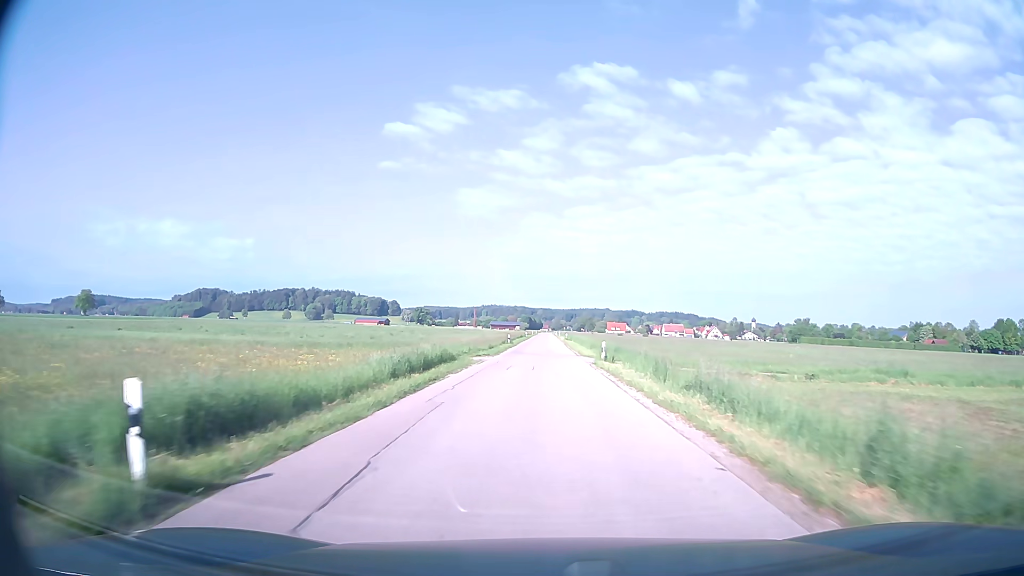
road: unclassified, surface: asphalt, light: Day
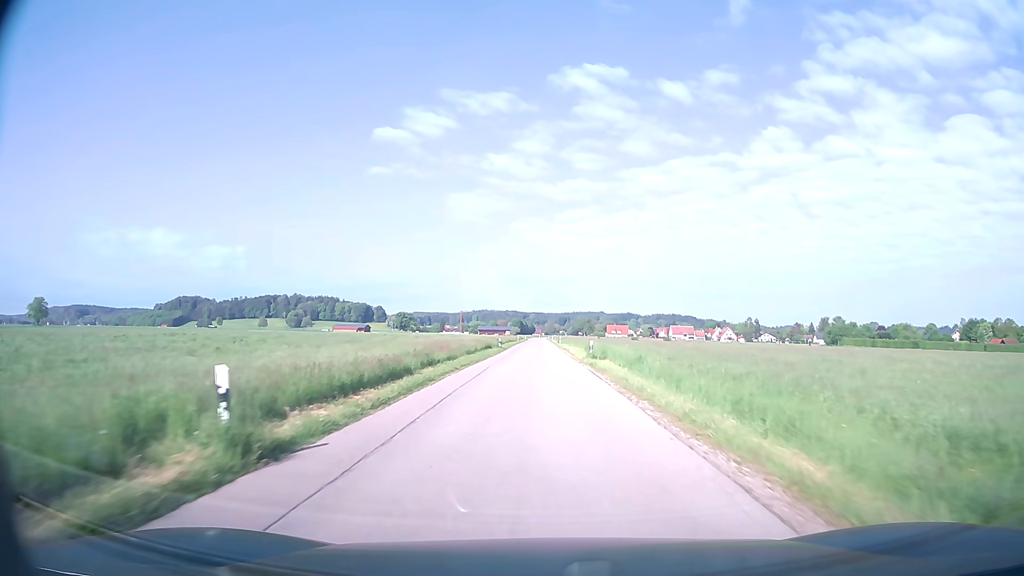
(+0.3, +54.0) m; +1°
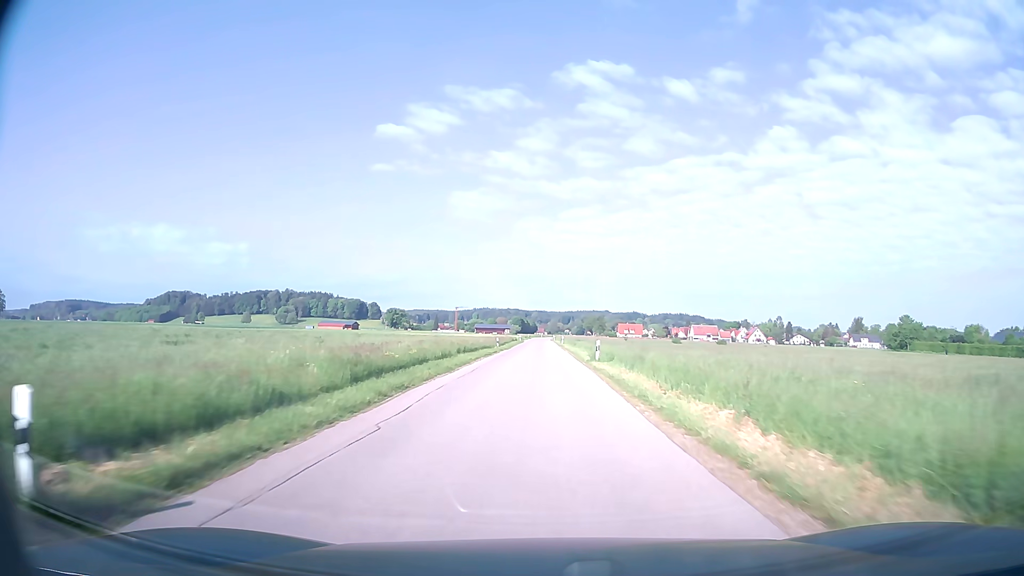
(-0.2, +54.3) m; 0°
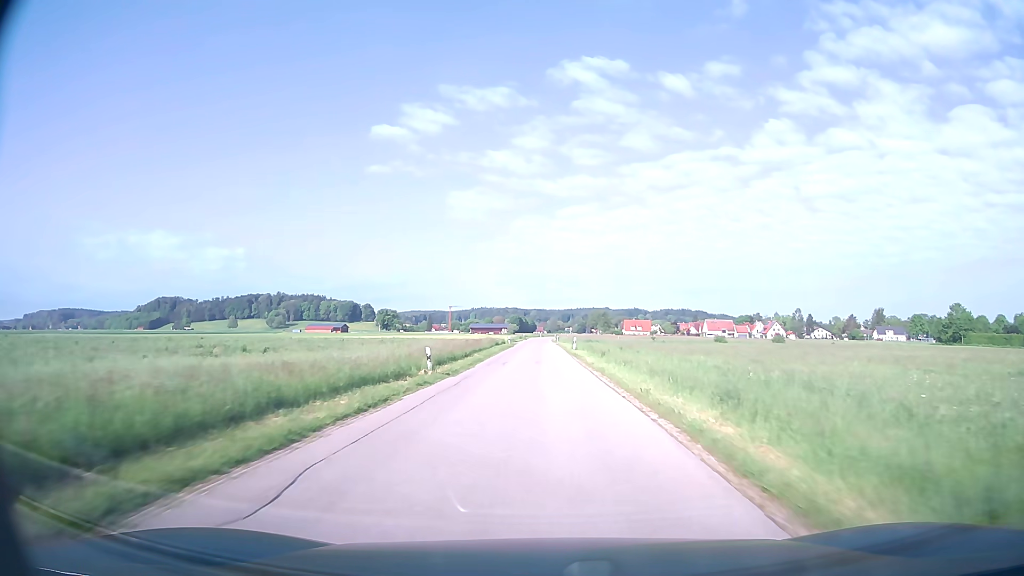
(0.0, +32.7) m; 0°
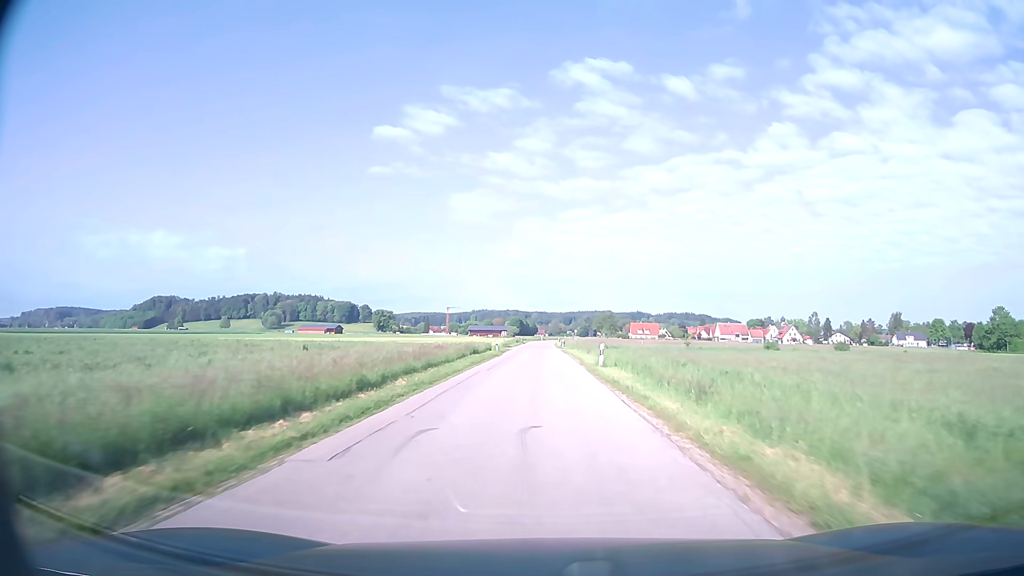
(-0.1, +21.8) m; 0°
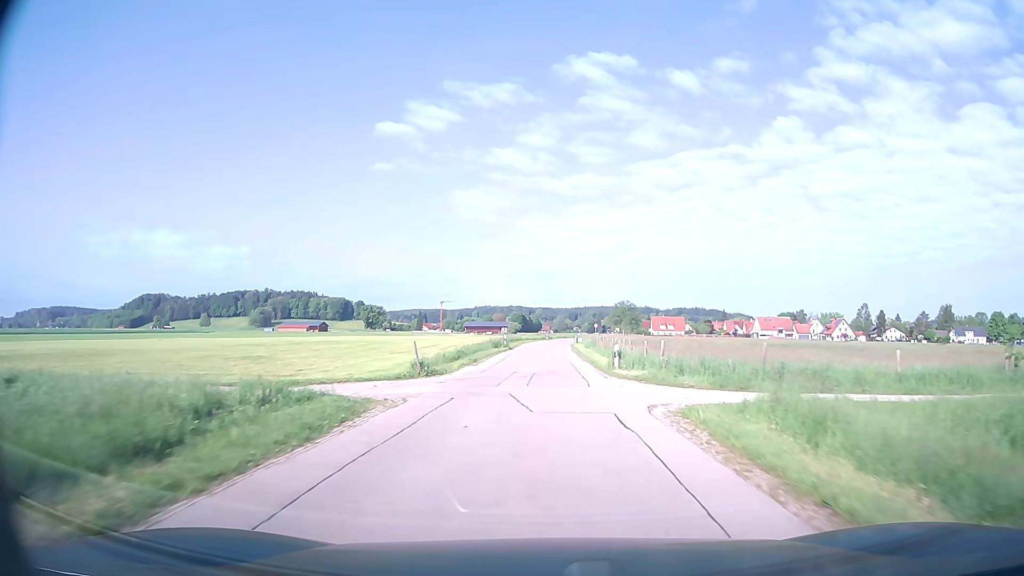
(-0.1, +53.6) m; 0°
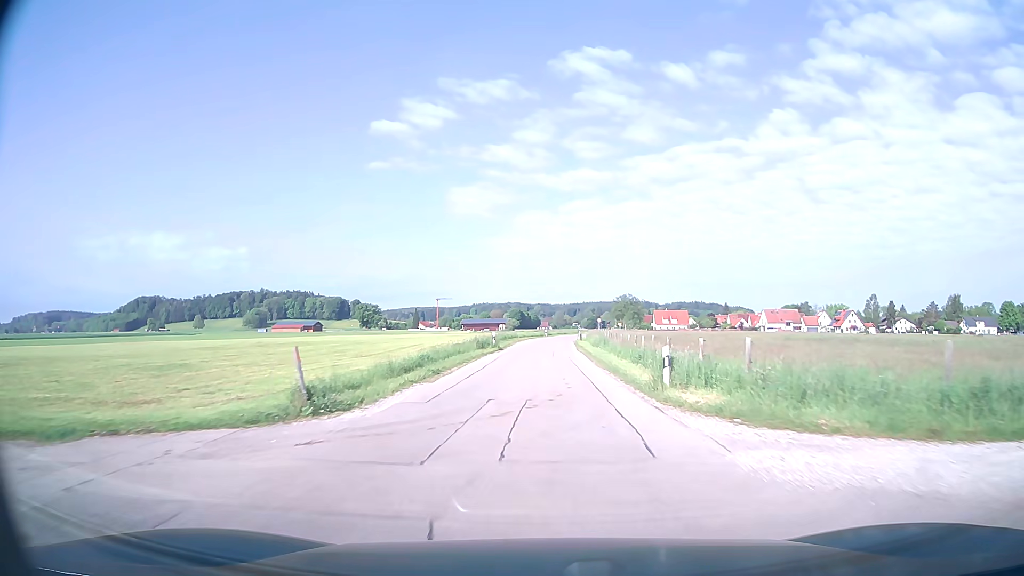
(0.0, +10.2) m; 0°
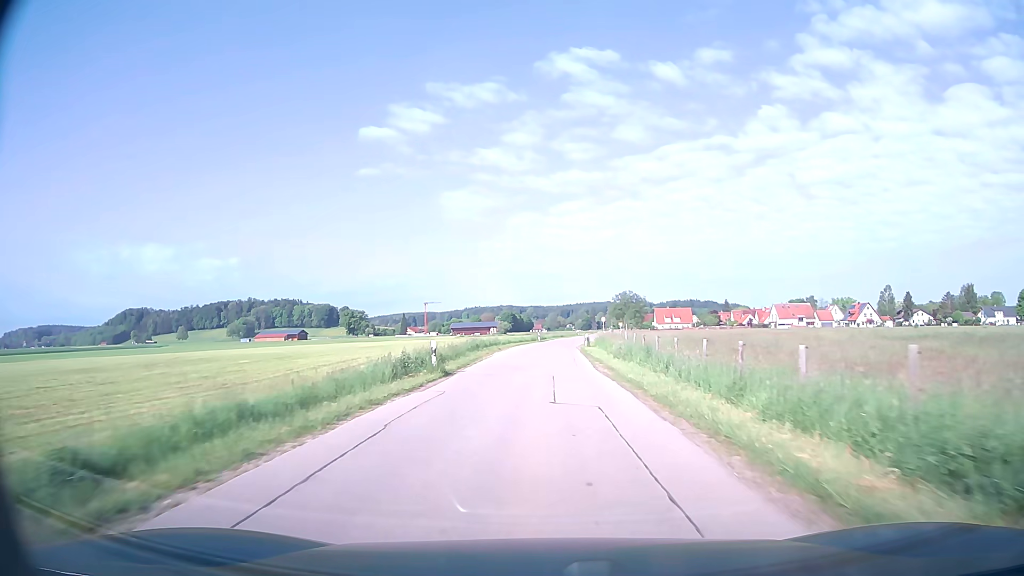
(+0.1, +19.8) m; +1°
(0, +10) (0, +20) (0, +30) (+1, +40) (+1, +50) (+2, +60) (+3, +70) (+4, +80) (+5, +90) (+6, +100) m
